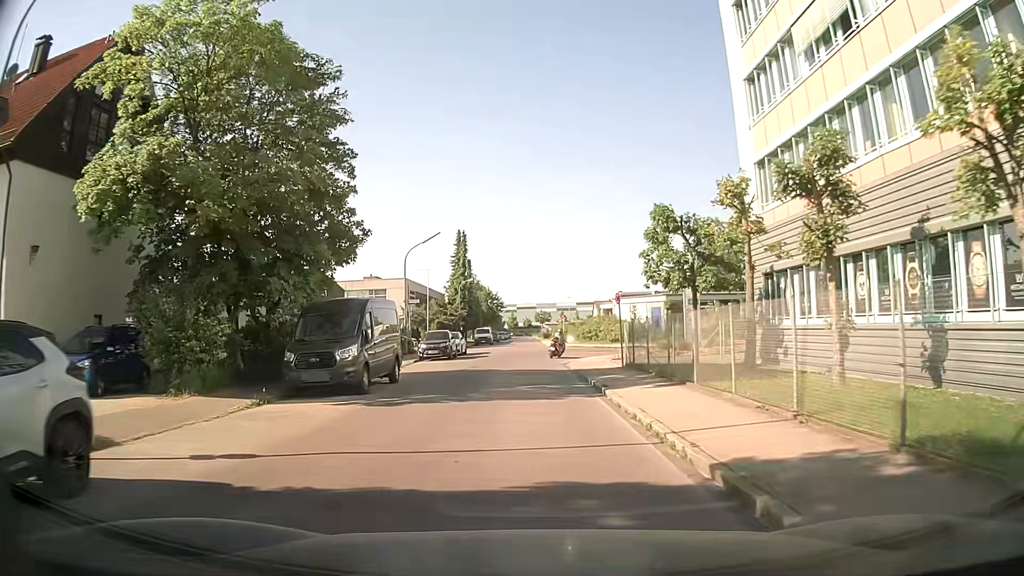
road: residential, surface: asphalt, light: Day
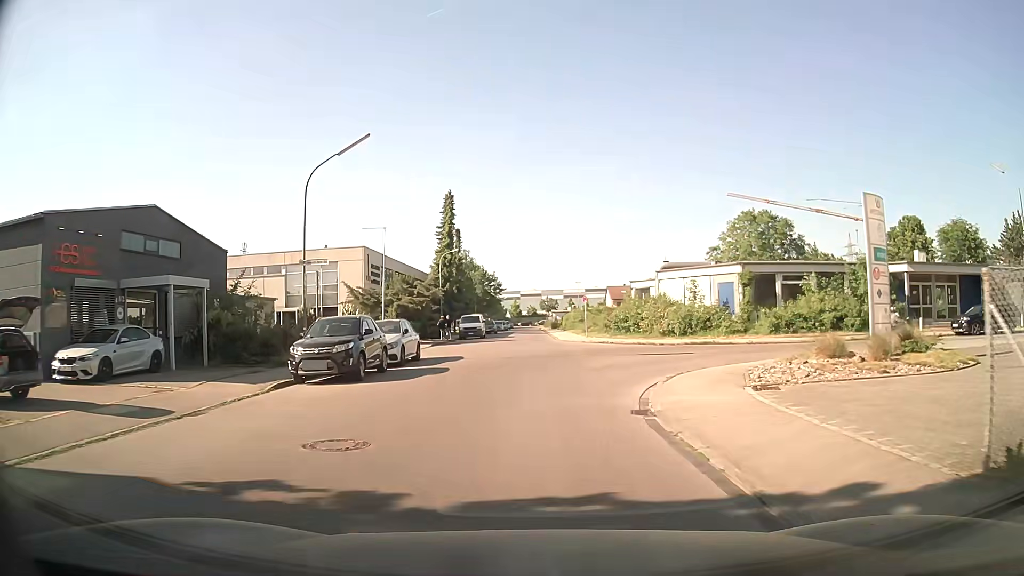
(-0.2, +19.8) m; +1°
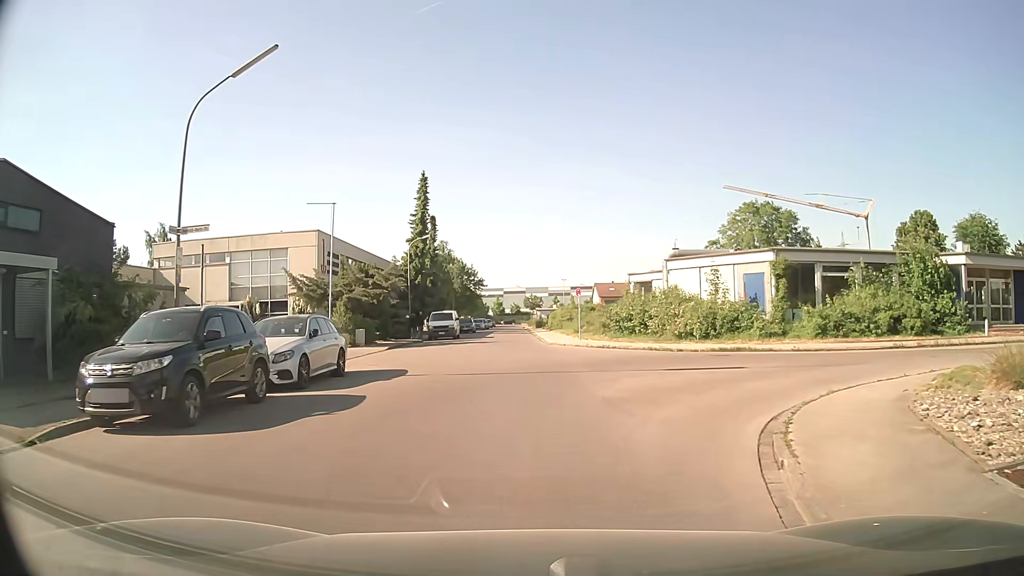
(-0.1, +7.6) m; 0°
(0, +10) (0, +20) (-1, +30) (-1, +40) (-1, +50) (-2, +60) (-2, +70) (-2, +80) (-3, +90) (-3, +100) m
